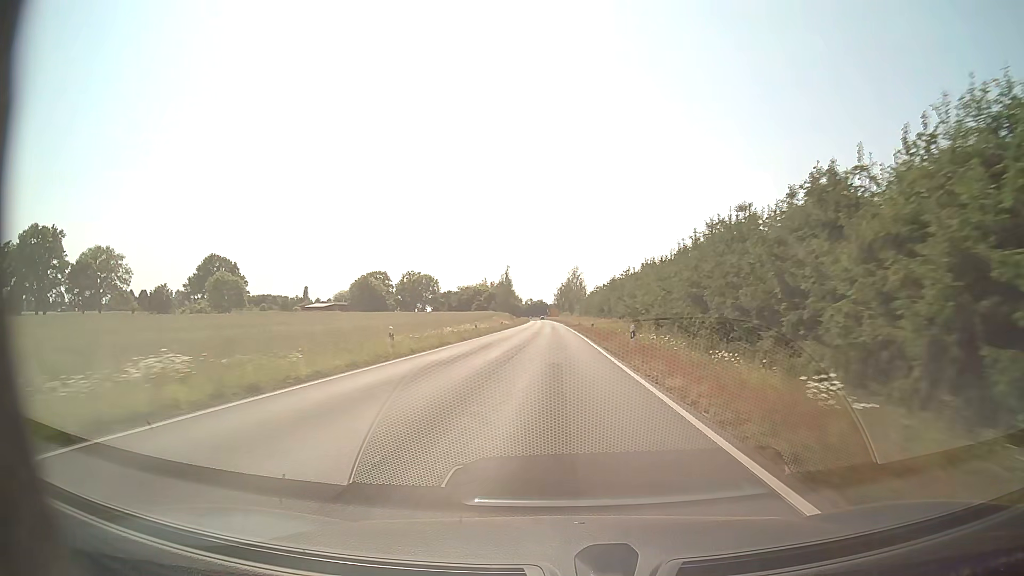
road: secondary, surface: asphalt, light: Day
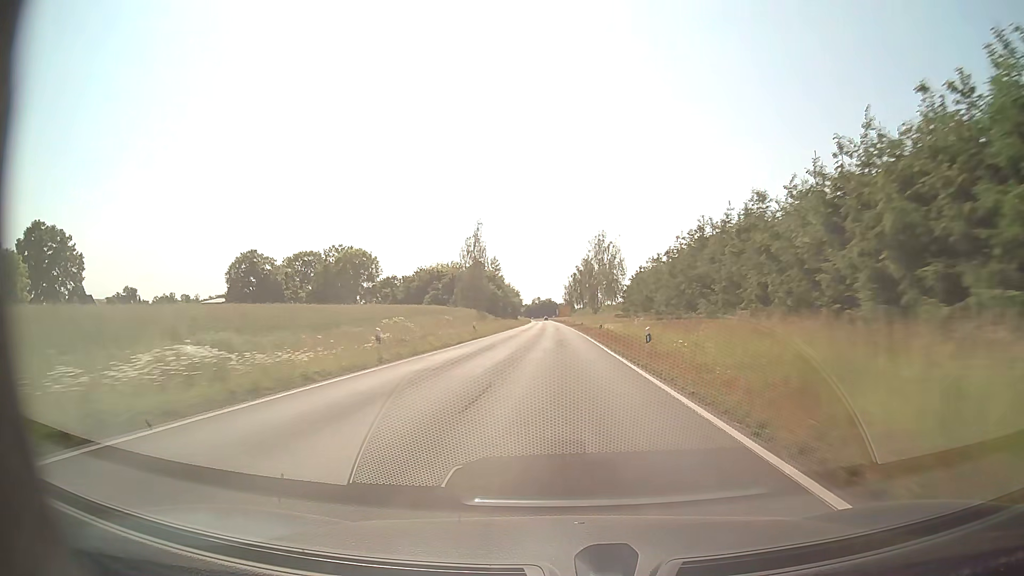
(-0.2, +78.4) m; 0°
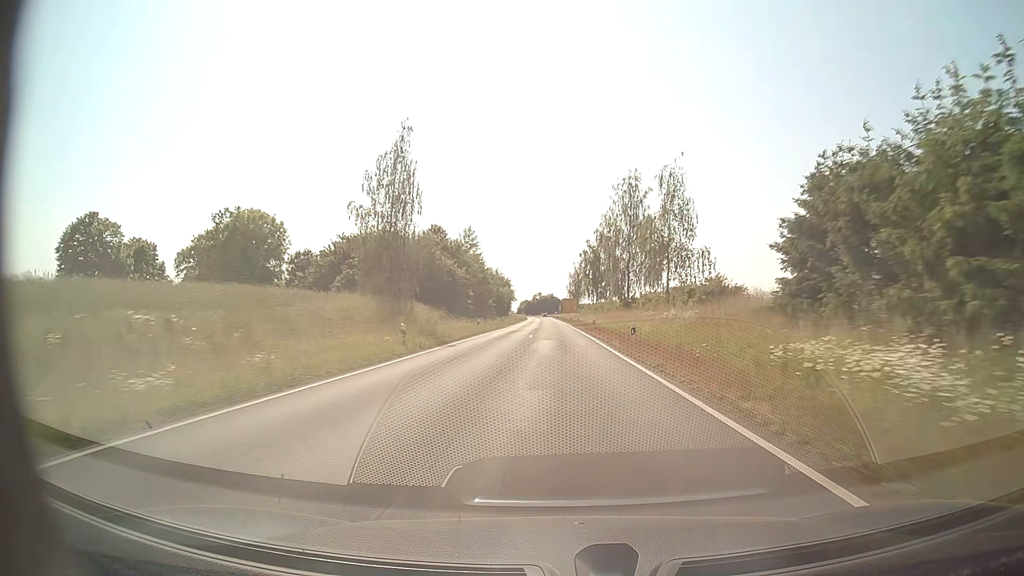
(-0.2, +45.8) m; 0°
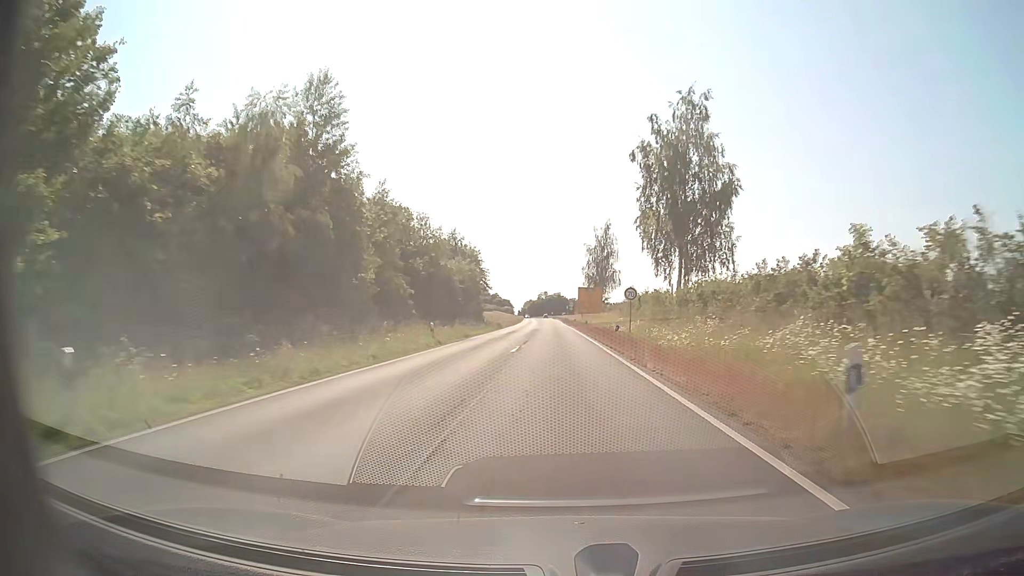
(-0.3, +68.3) m; -1°
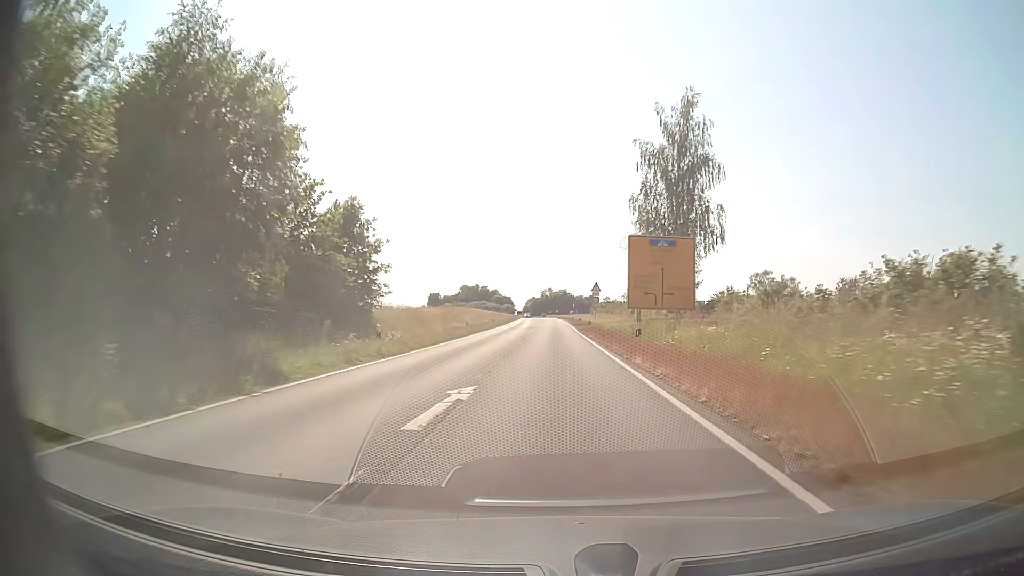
(-0.2, +59.2) m; 0°
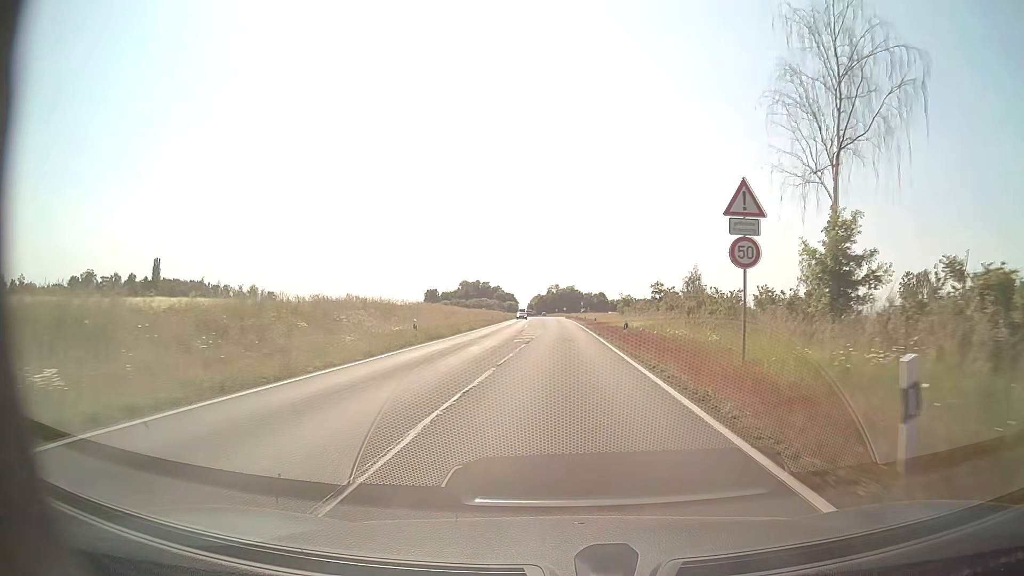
(-0.2, +42.0) m; -1°
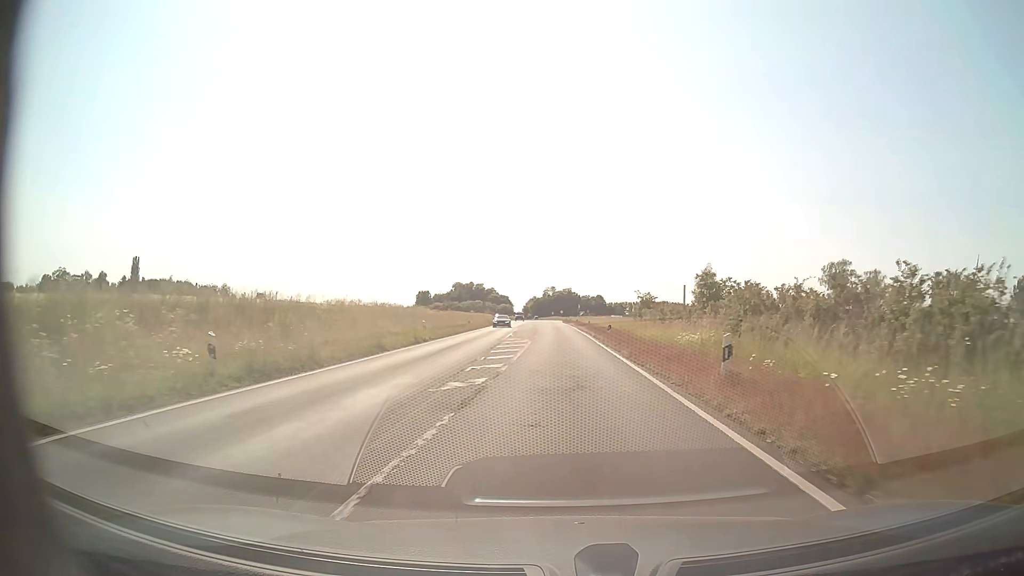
(+0.2, +17.9) m; +1°
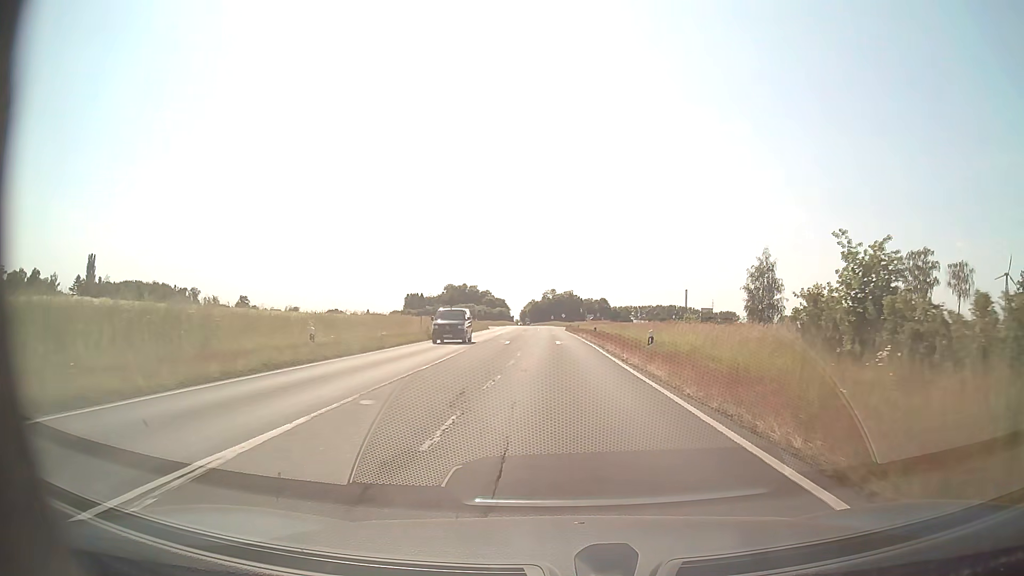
(0.0, +40.3) m; 0°
(0, +10) (0, +20) (0, +30) (0, +40) (0, +50) (0, +60) (0, +70) (0, +80) (-1, +90) (-1, +100) m
